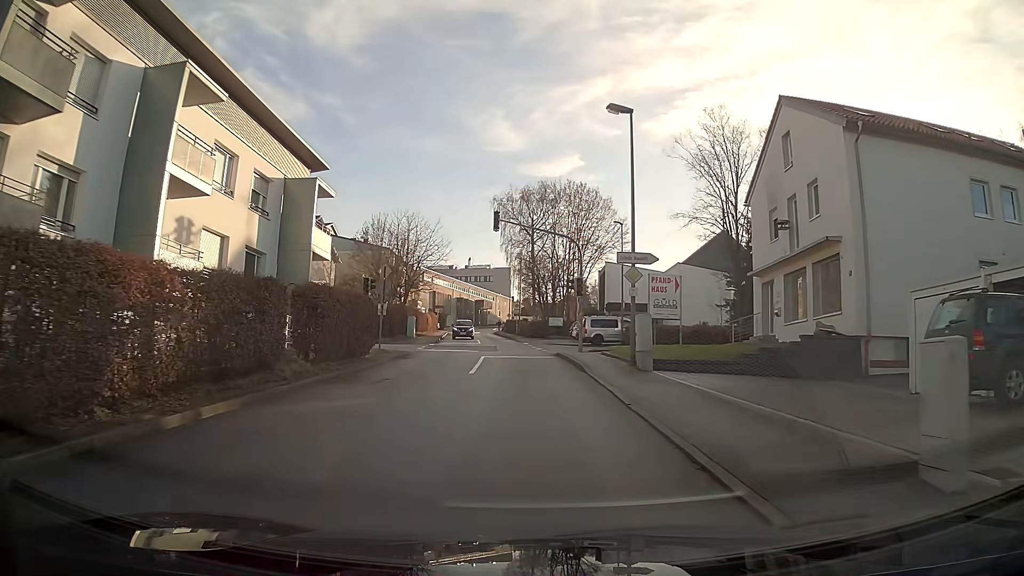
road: unclassified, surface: asphalt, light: Day
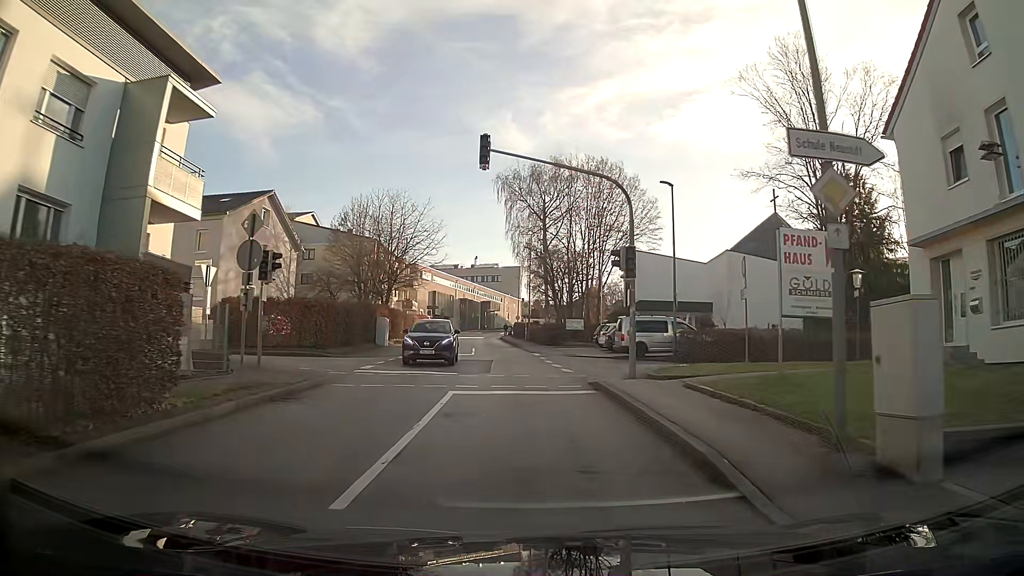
(-0.1, +13.1) m; -1°
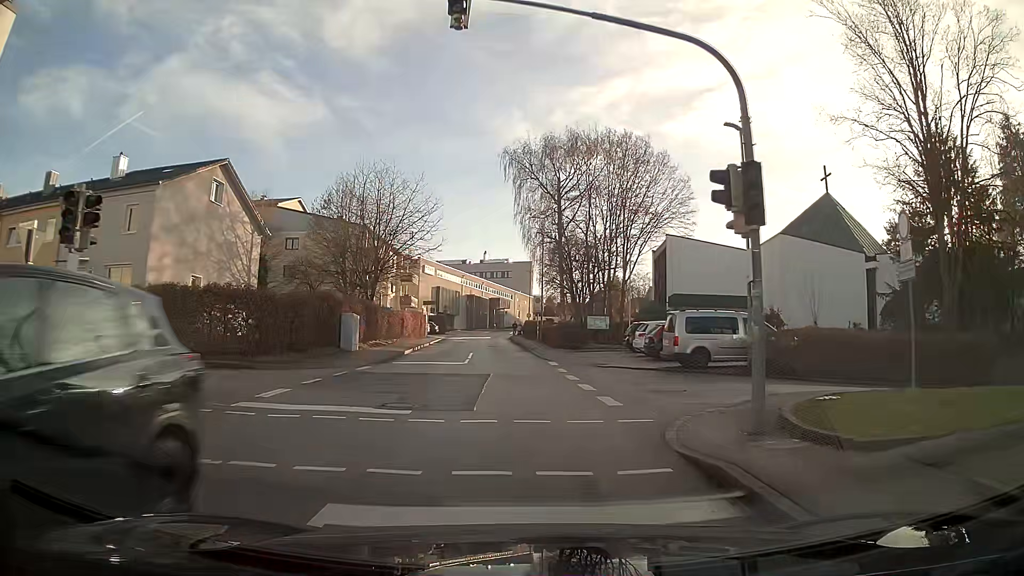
(0.0, +9.0) m; 0°
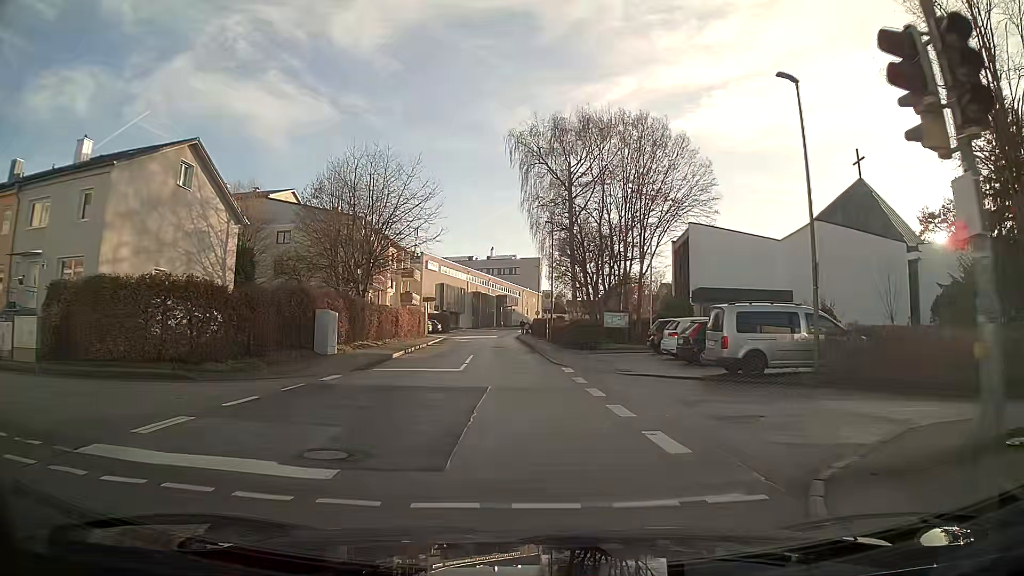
(0.0, +4.5) m; -1°
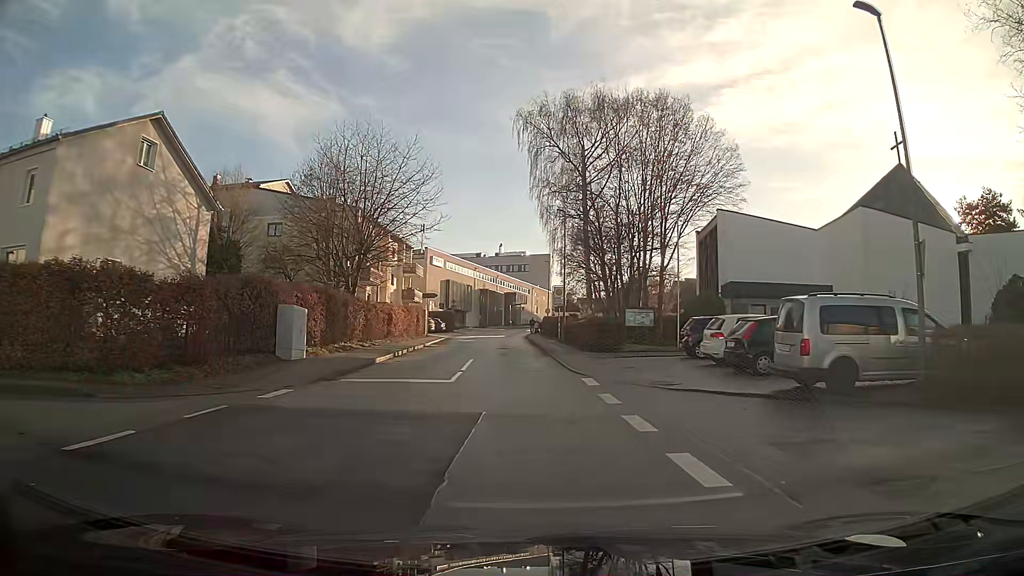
(0.0, +4.6) m; -1°
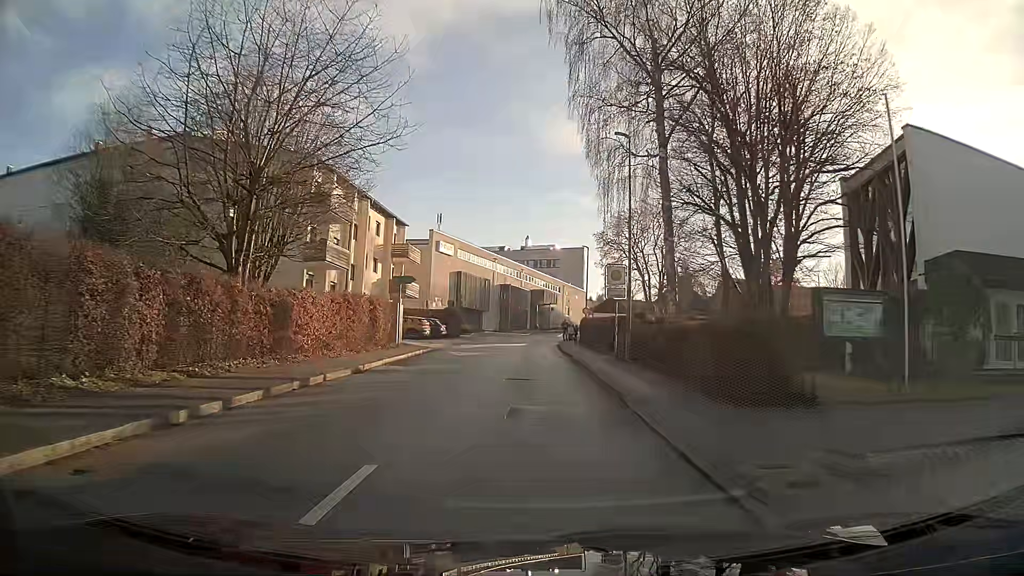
(-0.6, +18.4) m; -3°
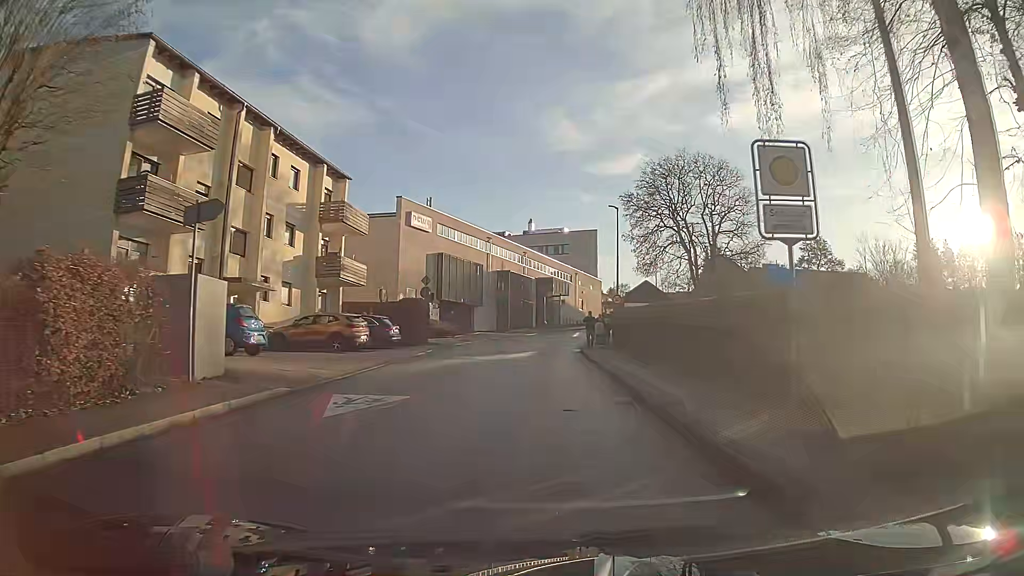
(0.0, +18.7) m; 0°
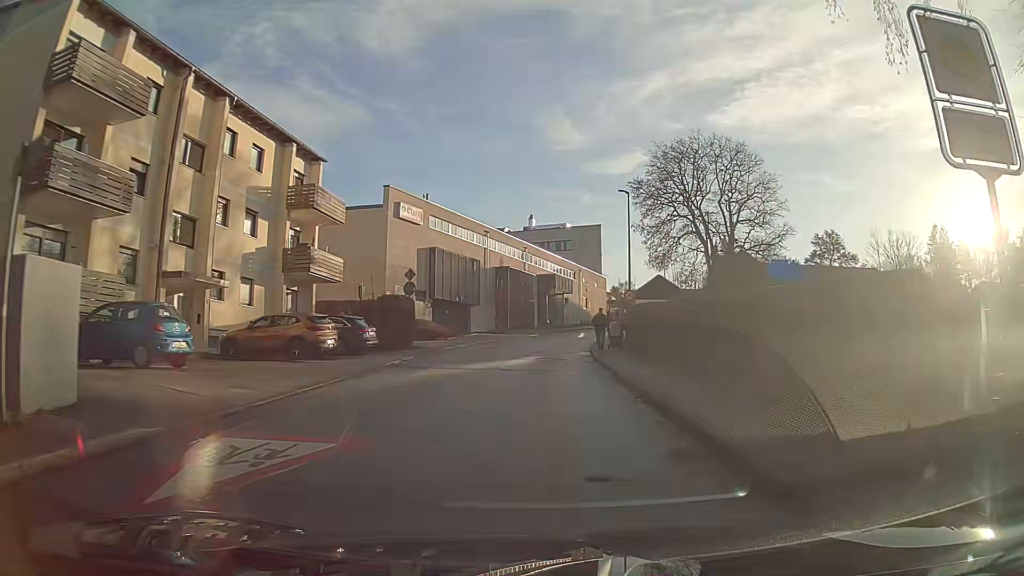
(0.0, +4.7) m; 0°
(0, +10) (0, +20) (+1, +30) (+2, +40) (+3, +50) (+6, +59) (+9, +69) (+13, +78) (+16, +88) (+20, +97) m
